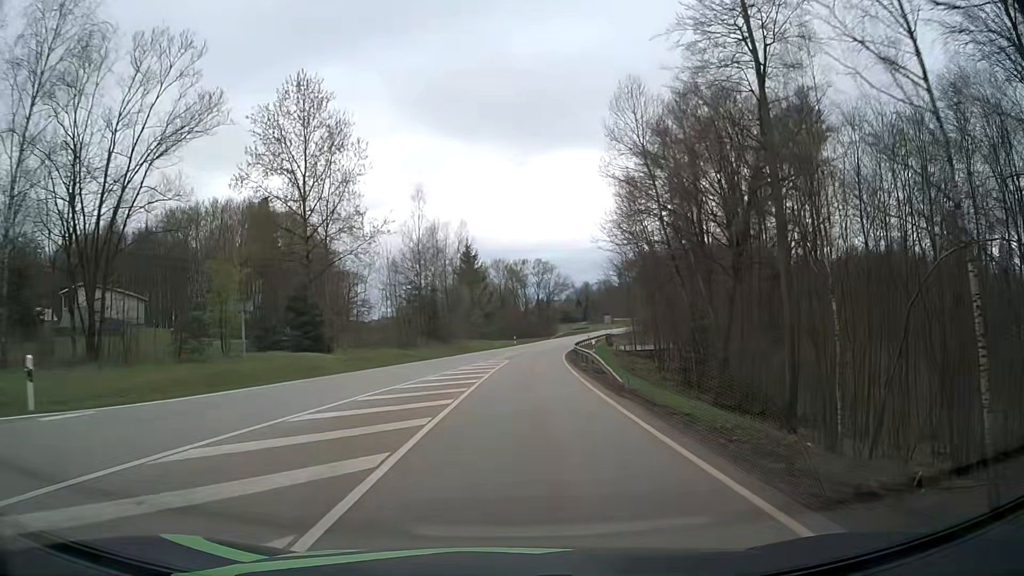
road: secondary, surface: asphalt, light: Day
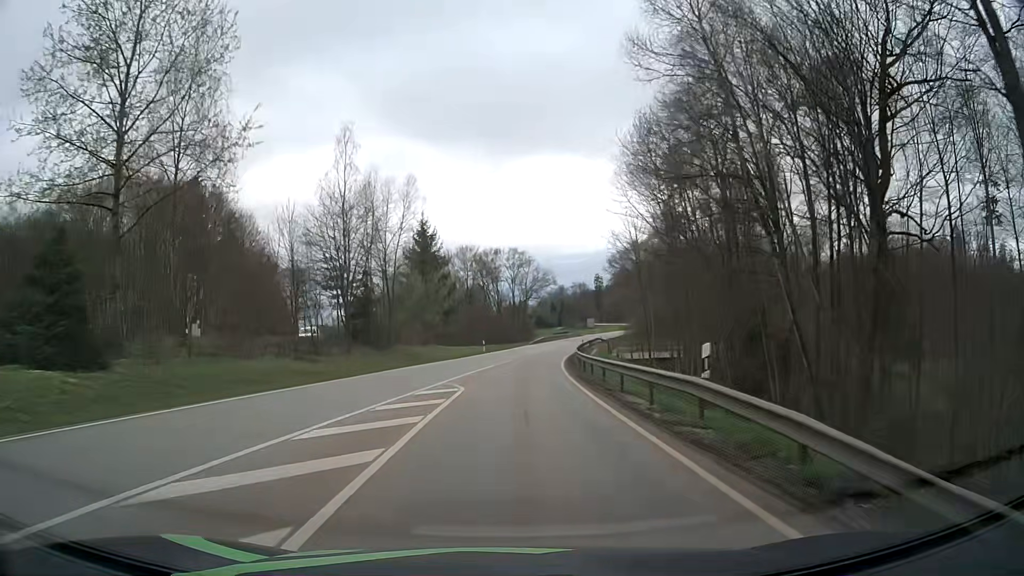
(+0.6, +21.9) m; +3°
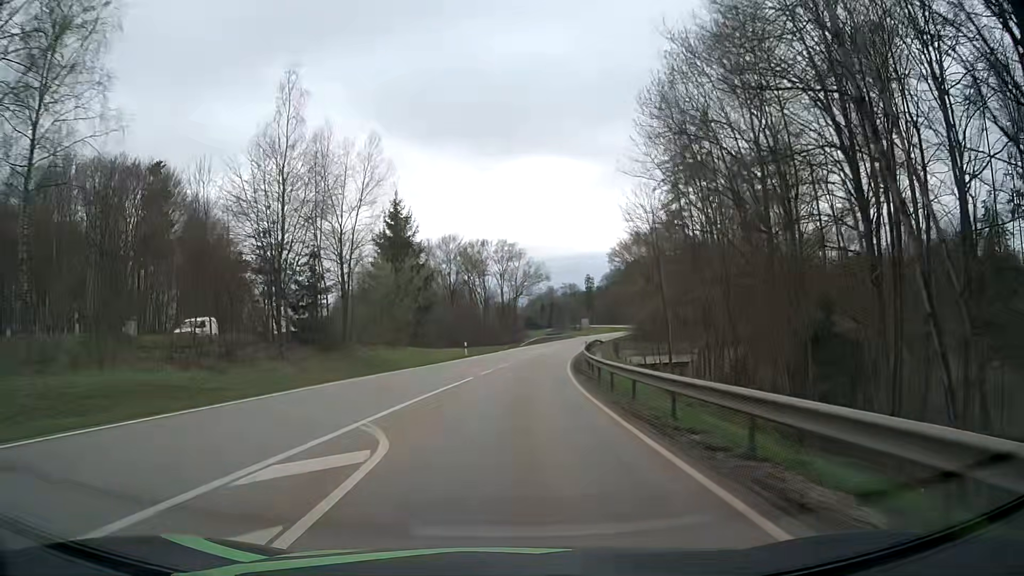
(+0.1, +11.0) m; +1°
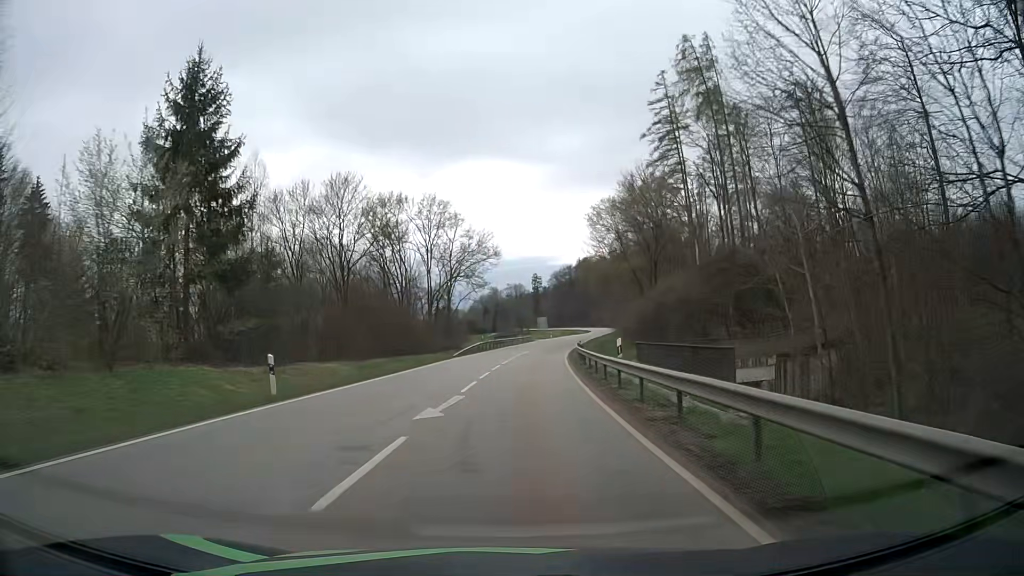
(+1.3, +33.0) m; +6°
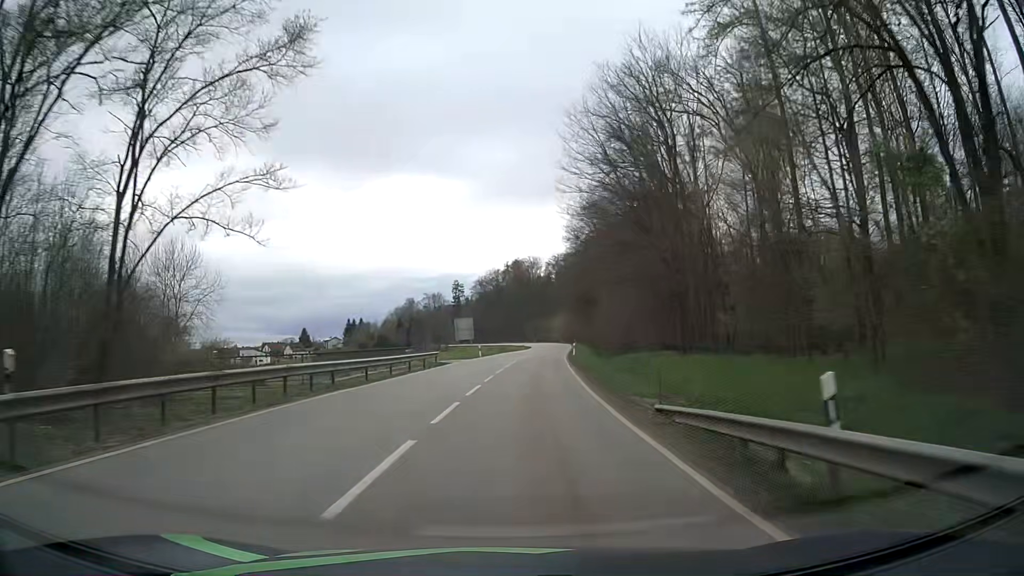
(+2.4, +54.3) m; +6°
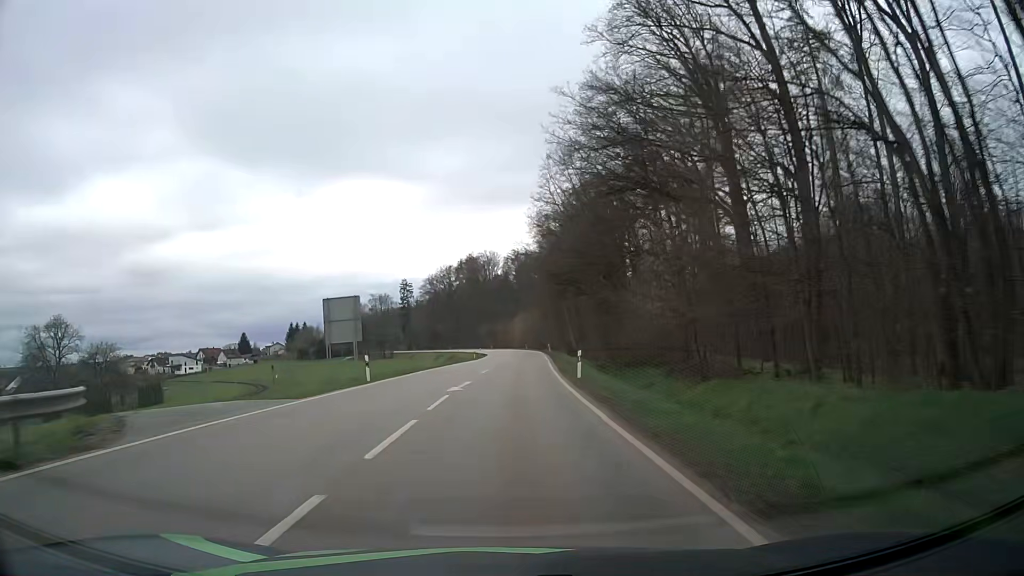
(+1.4, +33.6) m; +4°
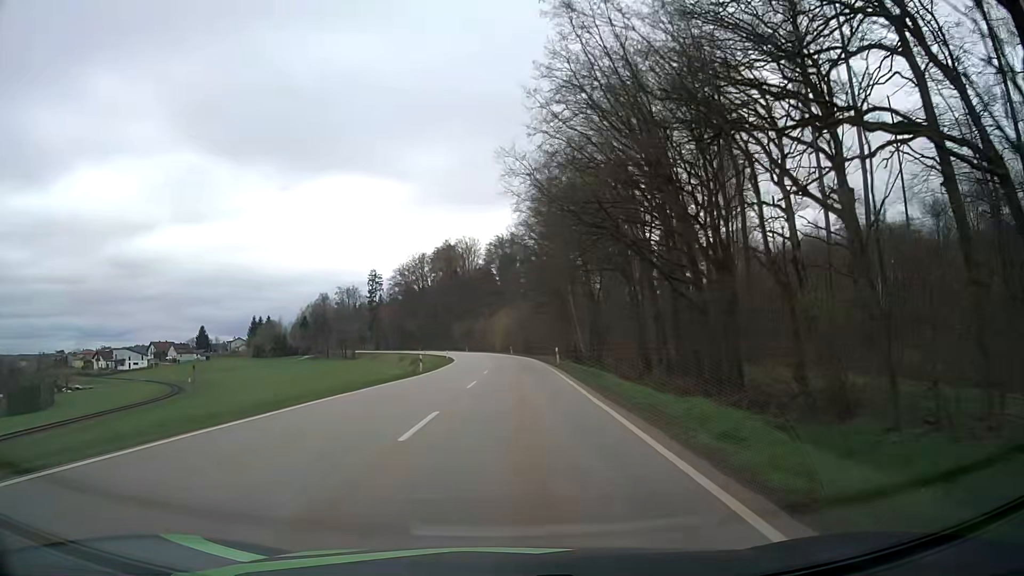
(+0.2, +34.5) m; +1°
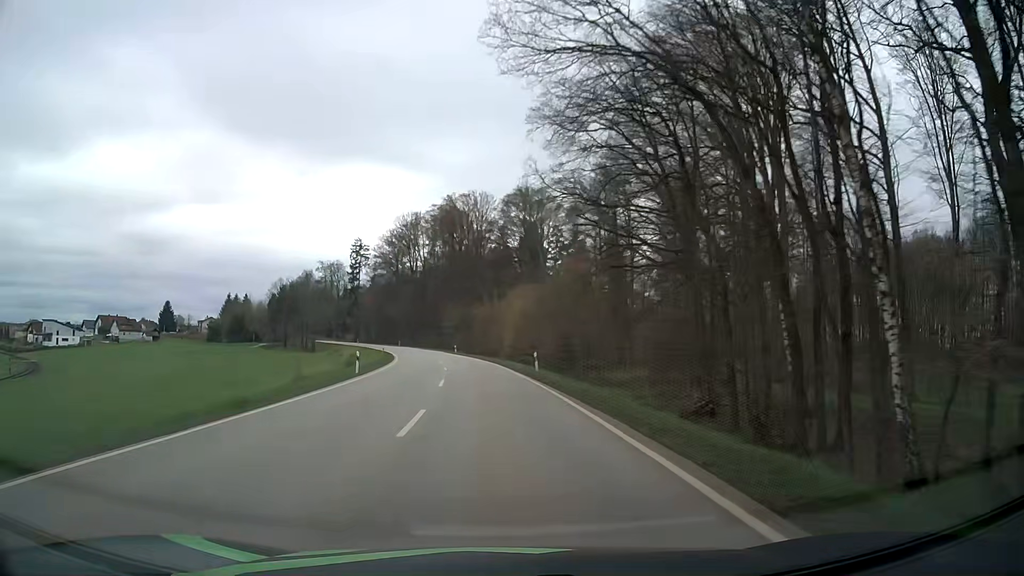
(+0.1, +59.4) m; -1°
(0, +10) (0, +20) (-1, +30) (-2, +40) (-3, +50) (-4, +60) (-6, +70) (-8, +79) (-10, +89) (-12, +99) m
